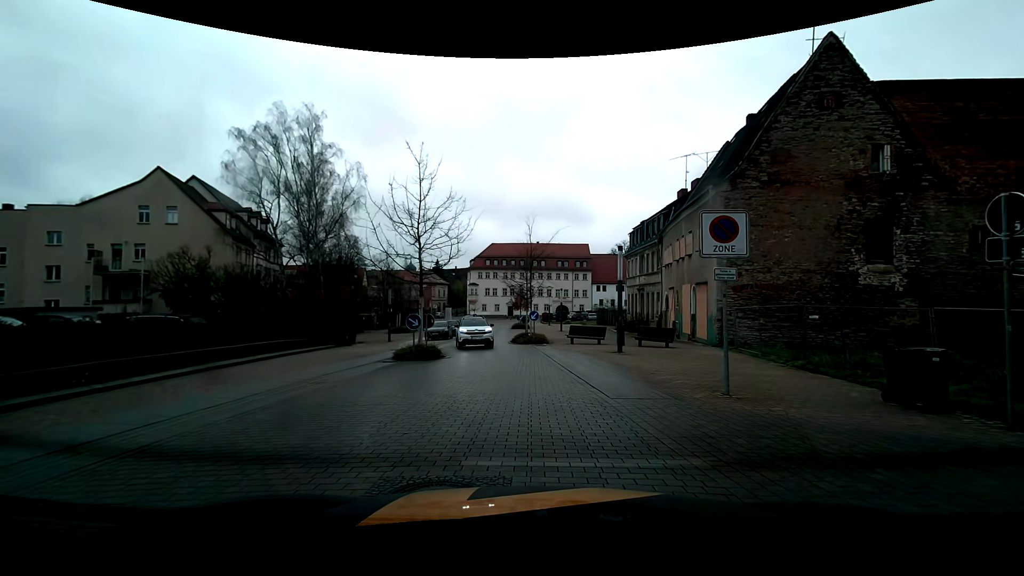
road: residential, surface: paving_stones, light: Day
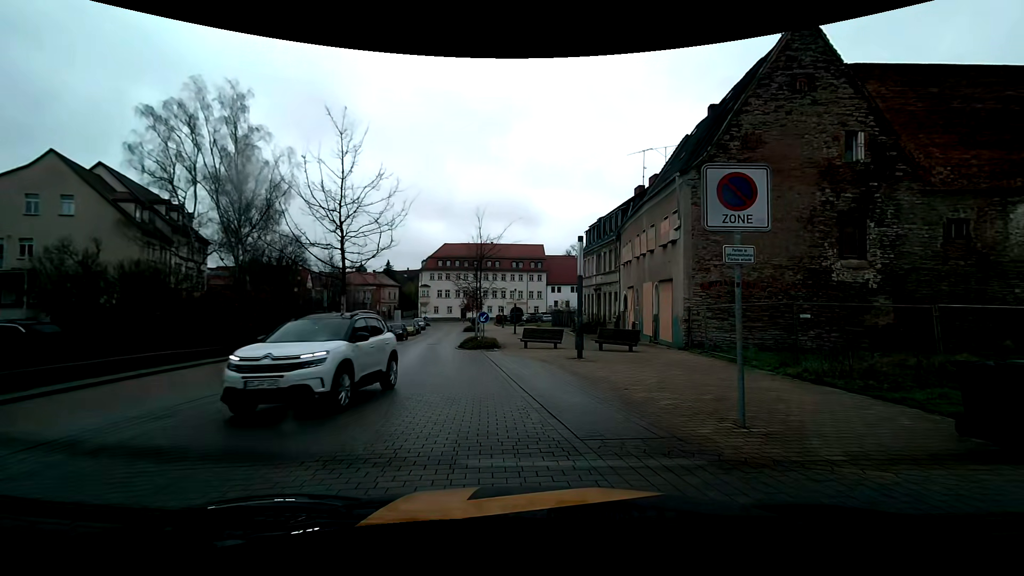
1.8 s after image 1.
(+0.1, +3.3) m; +6°
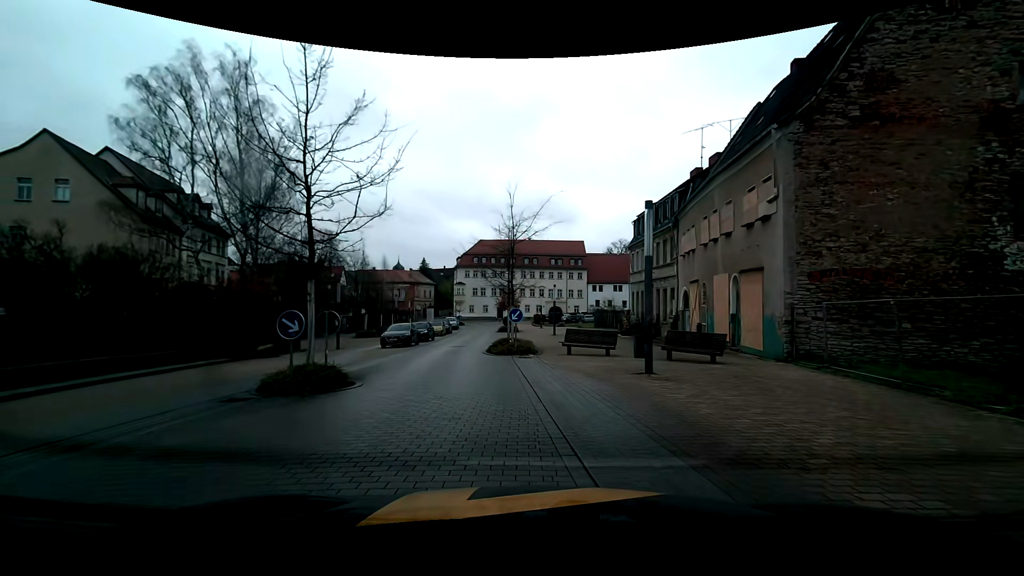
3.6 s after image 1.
(-0.3, +5.4) m; -7°
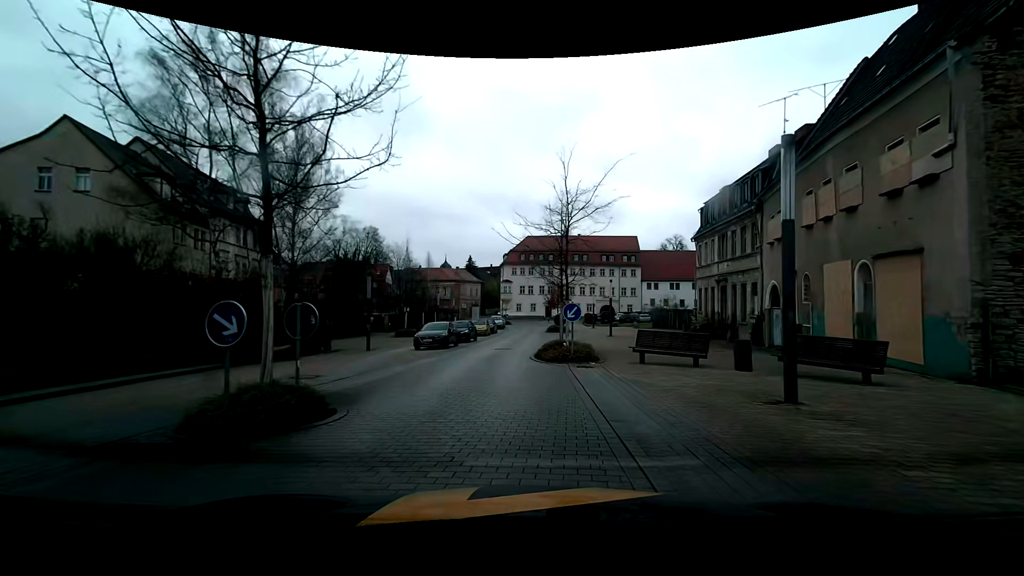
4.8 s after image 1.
(-0.2, +4.5) m; -5°
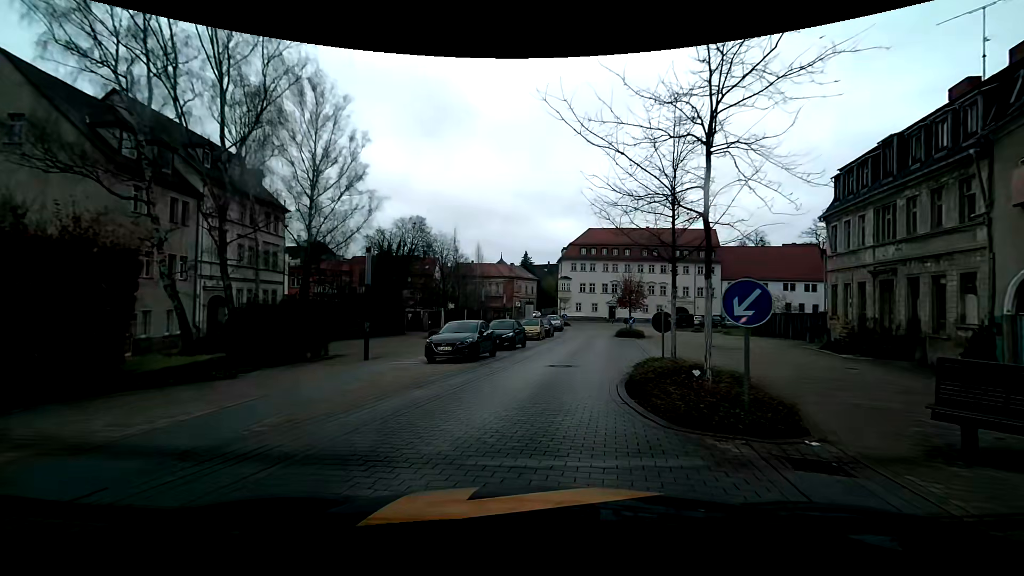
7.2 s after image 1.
(-0.4, +9.7) m; -5°
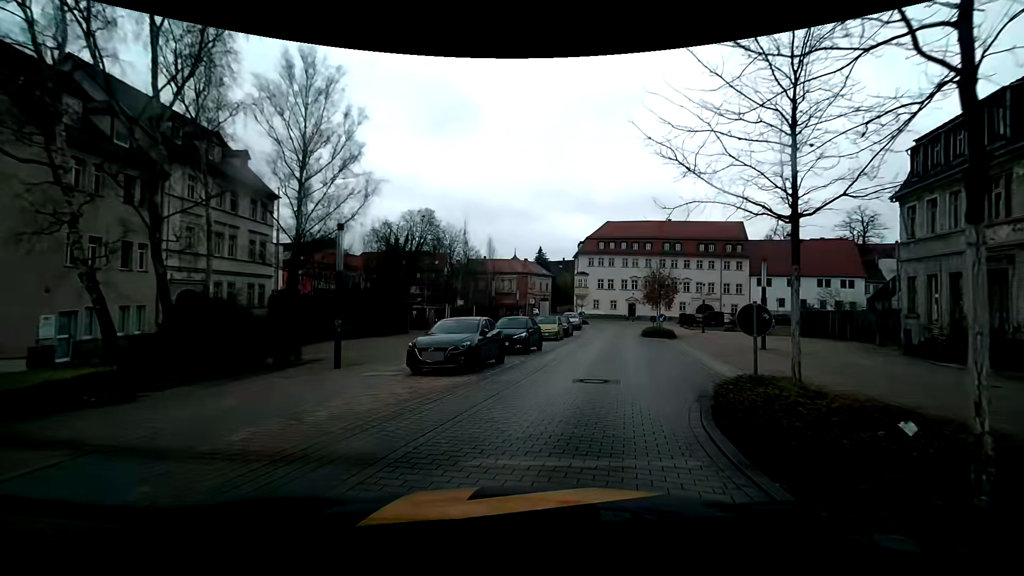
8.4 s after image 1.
(-0.2, +4.6) m; -3°
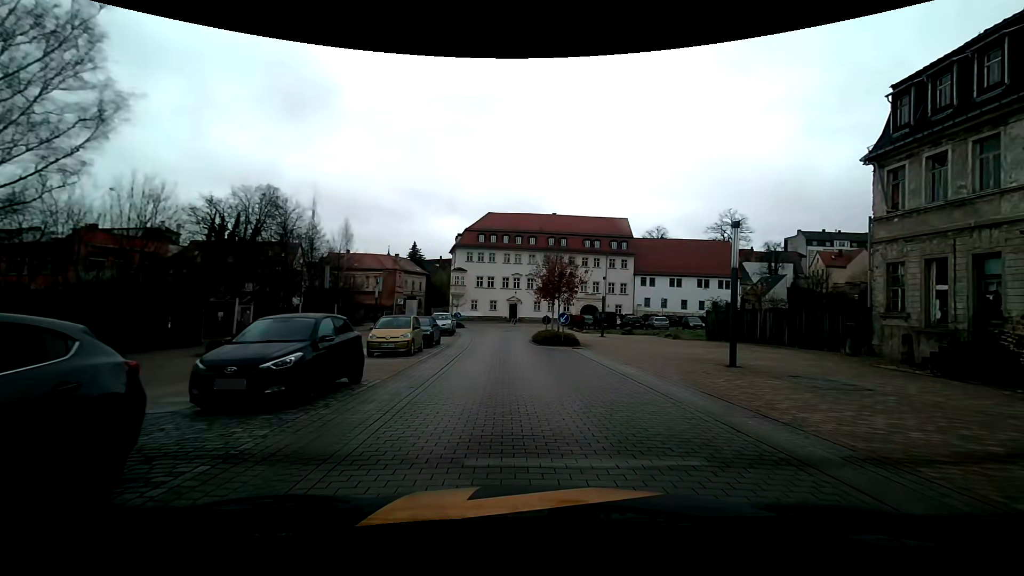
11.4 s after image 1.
(+1.0, +11.2) m; +16°
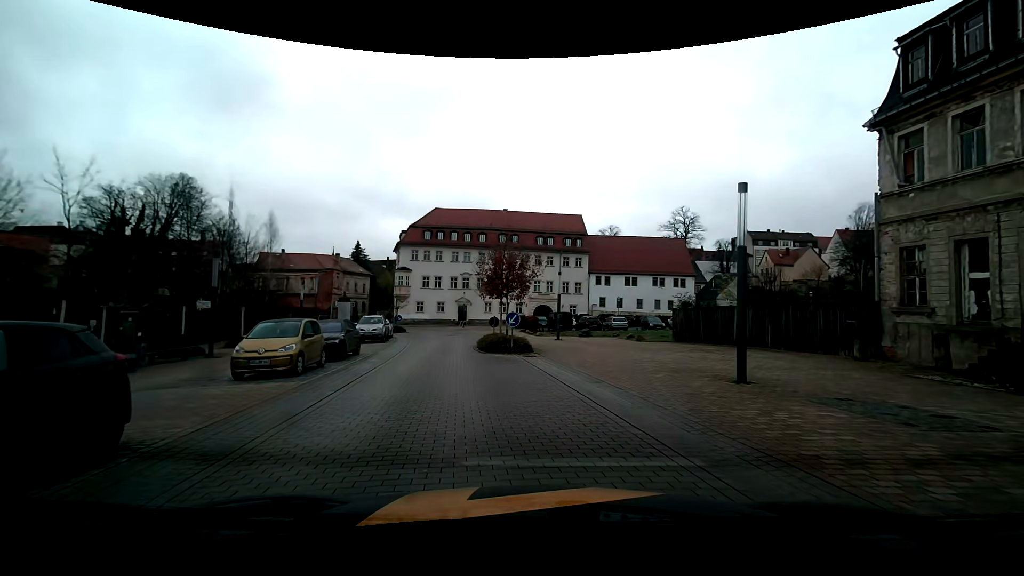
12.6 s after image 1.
(+0.2, +5.0) m; +3°
